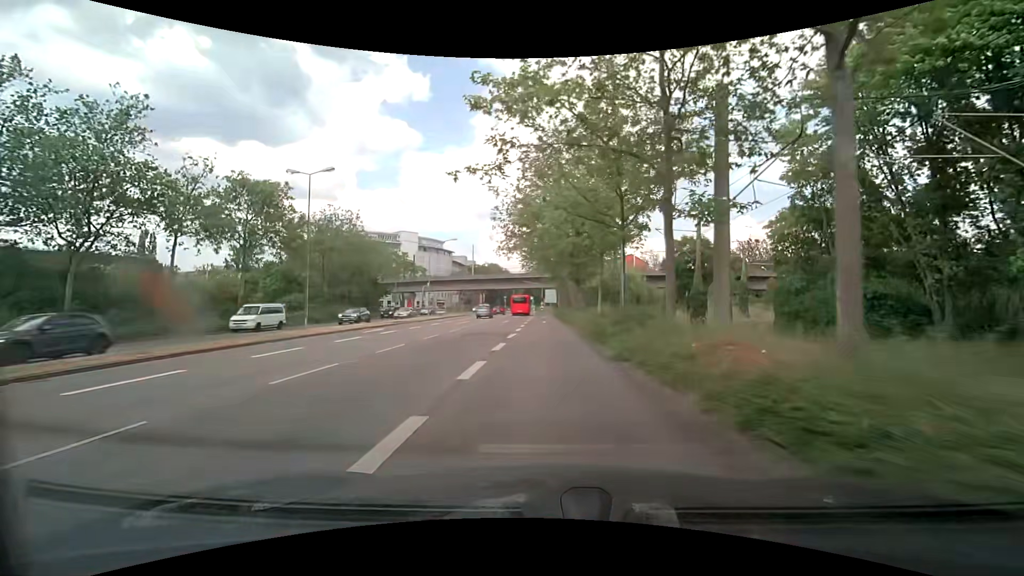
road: secondary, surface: asphalt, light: Day
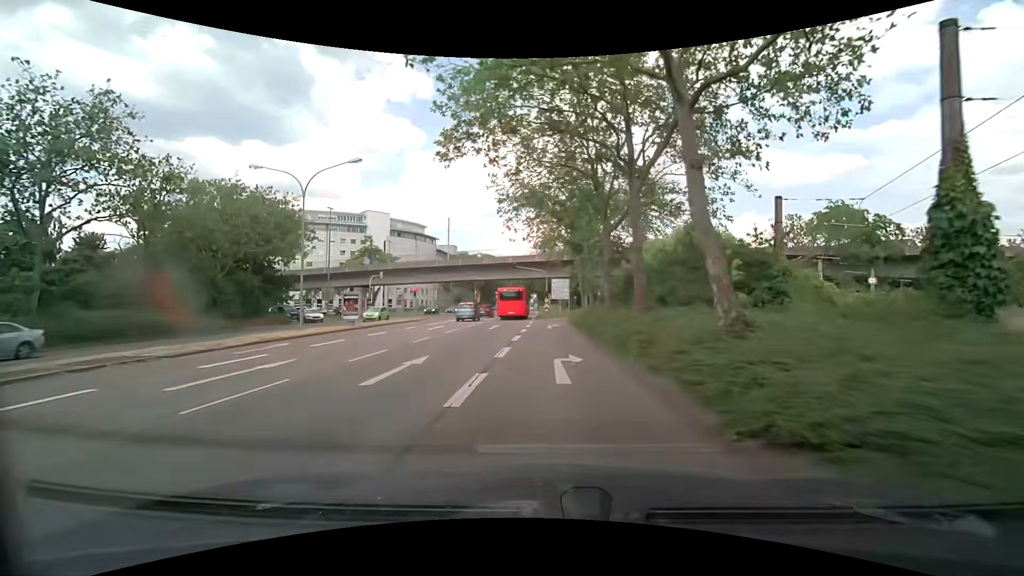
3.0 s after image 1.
(0.0, +32.5) m; 0°
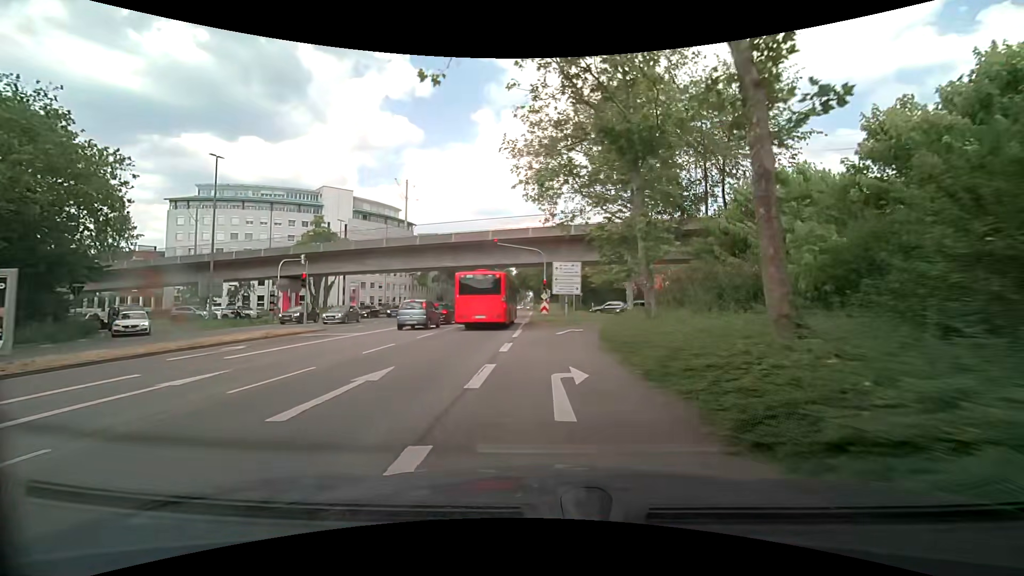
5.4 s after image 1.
(0.0, +22.6) m; 0°
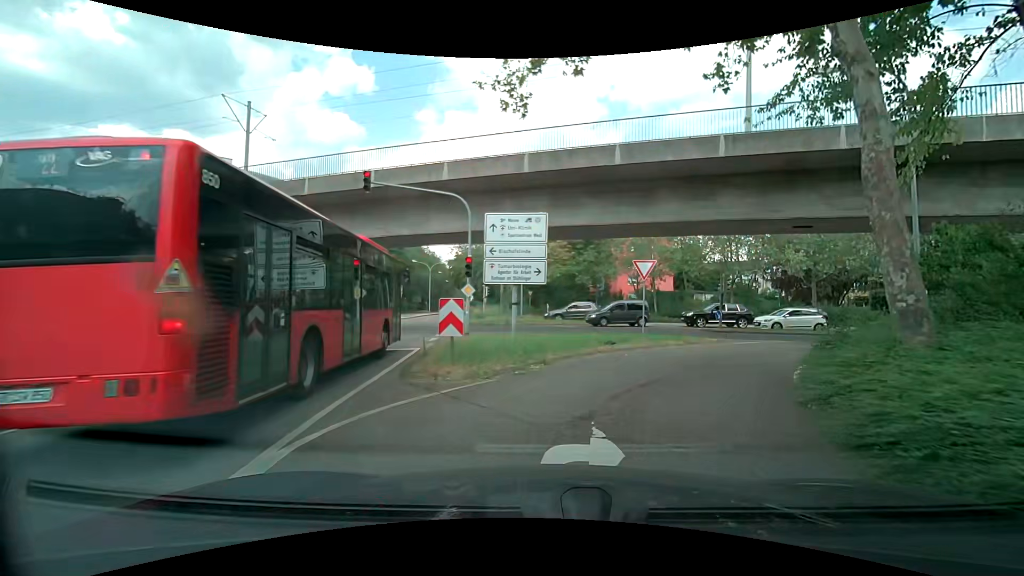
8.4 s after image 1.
(+0.7, +20.5) m; +6°
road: secondary_link
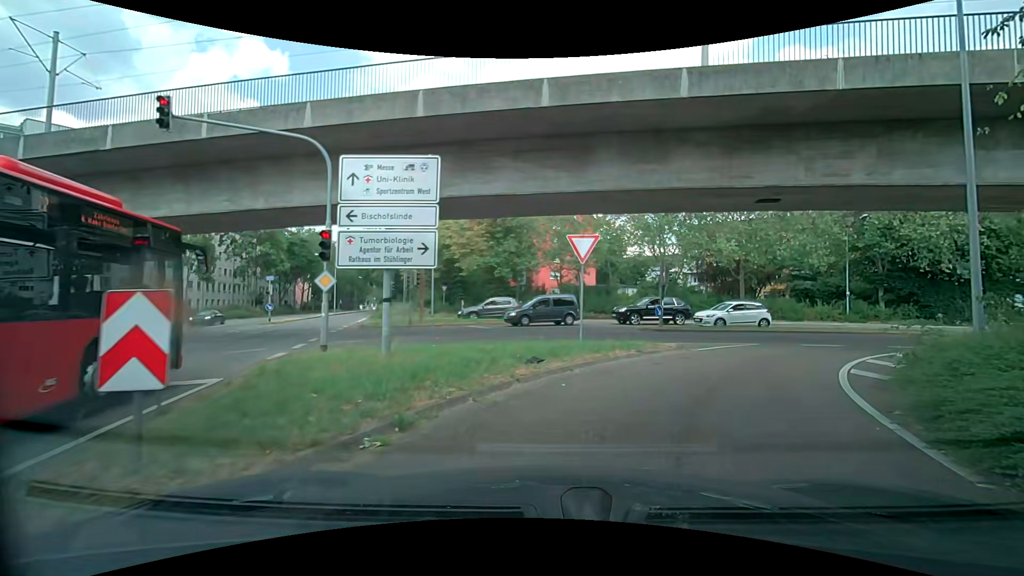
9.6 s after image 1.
(+0.5, +5.9) m; +11°
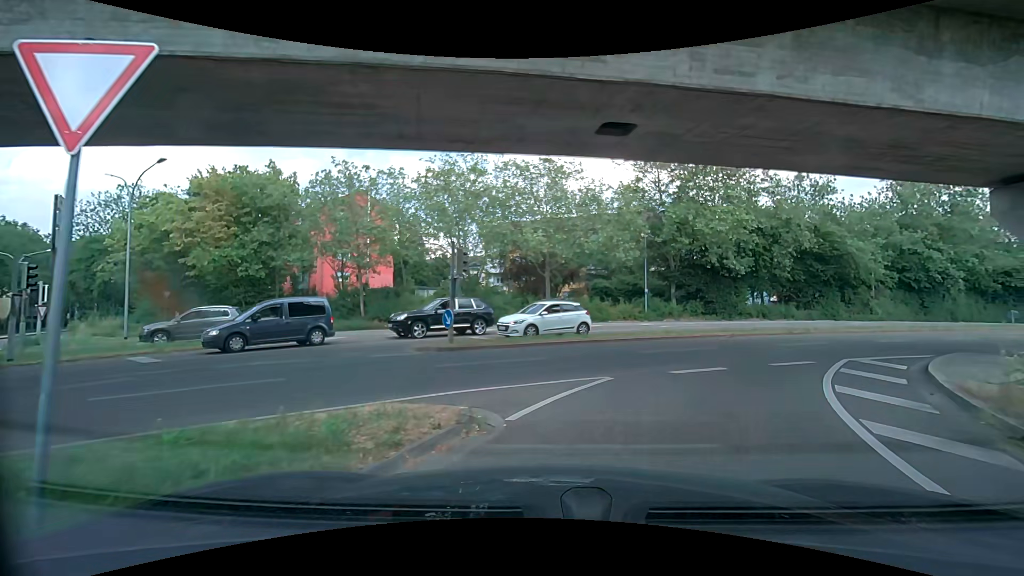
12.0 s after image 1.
(+1.8, +9.1) m; +22°
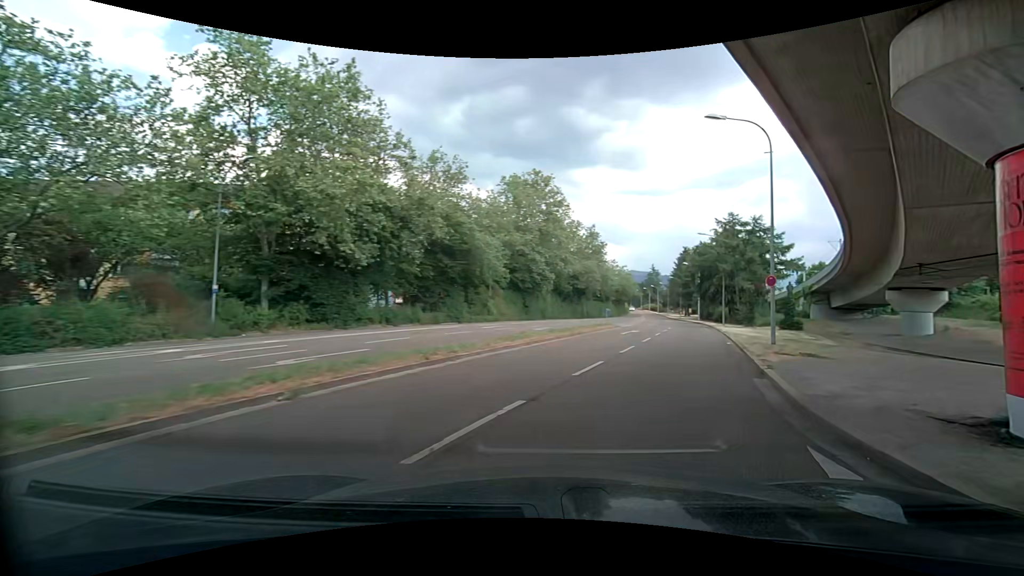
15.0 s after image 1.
(+4.3, +14.1) m; +38°
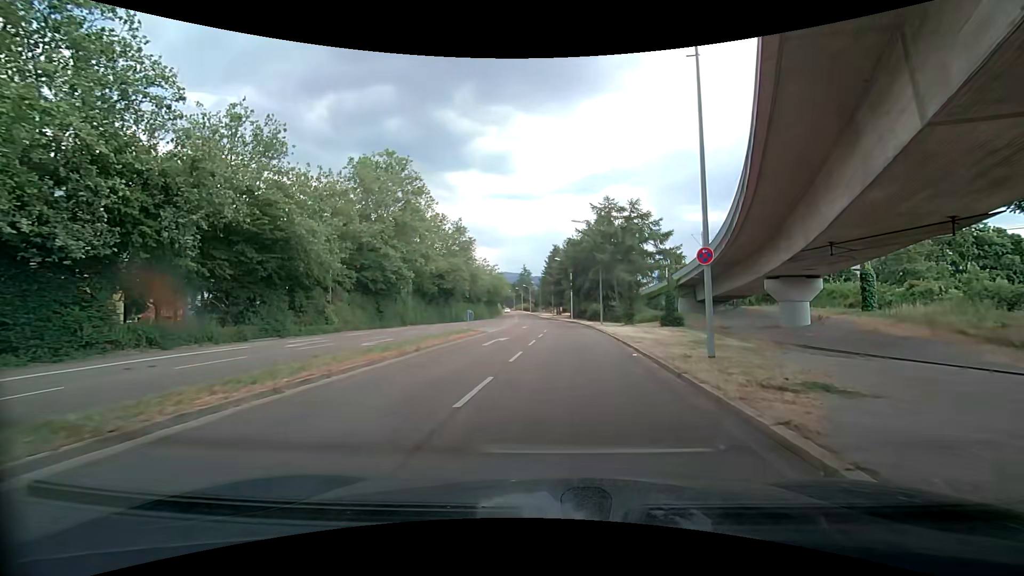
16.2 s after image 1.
(+1.6, +8.9) m; +15°
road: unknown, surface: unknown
(0, +10) (+1, +20) (+2, +30) (+2, +40) (+2, +50) (+2, +60) (+2, +70) (+2, +80) (+1, +90) (0, +100) m
